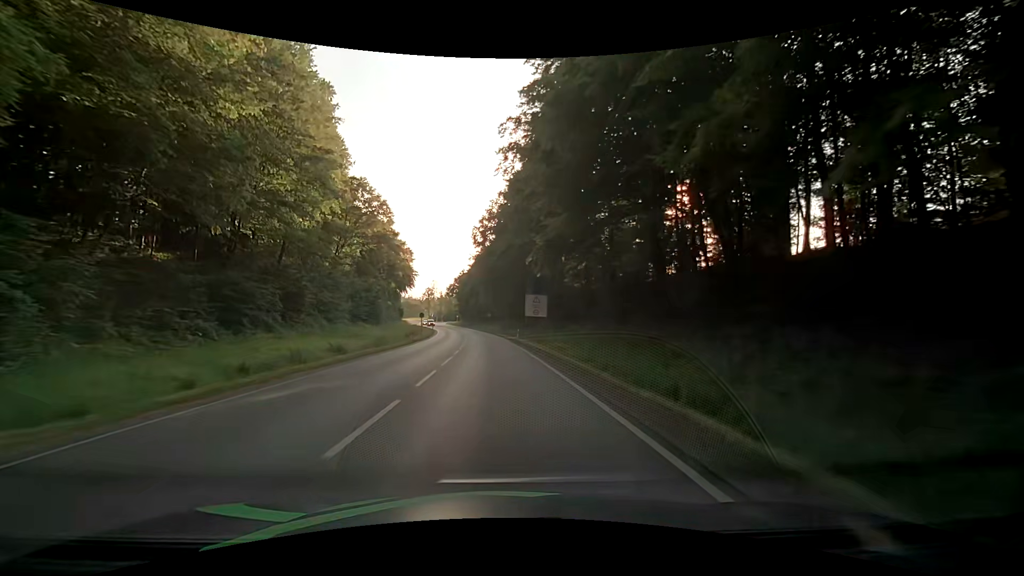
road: primary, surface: asphalt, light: Day
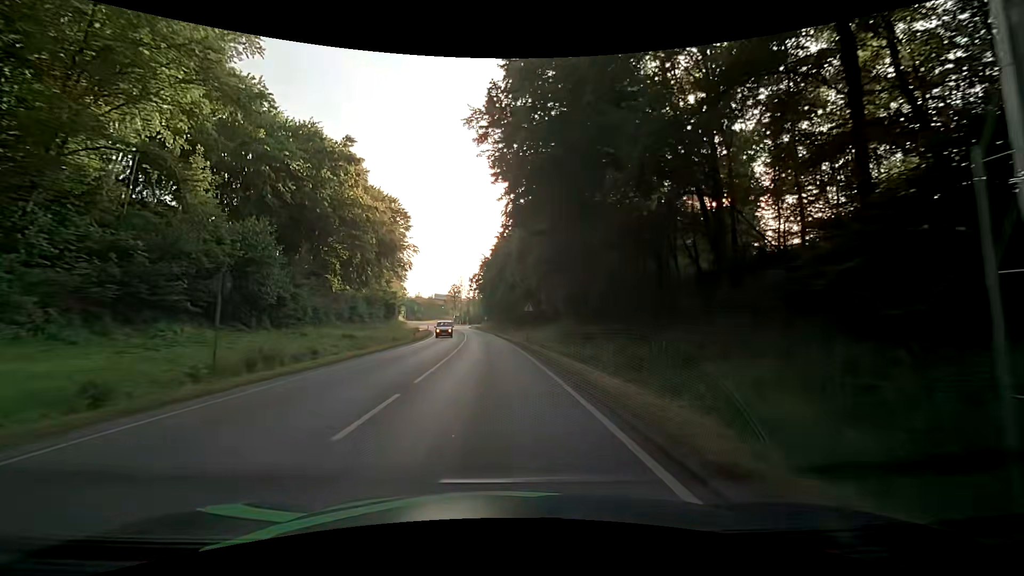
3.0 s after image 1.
(-0.9, +47.0) m; -3°
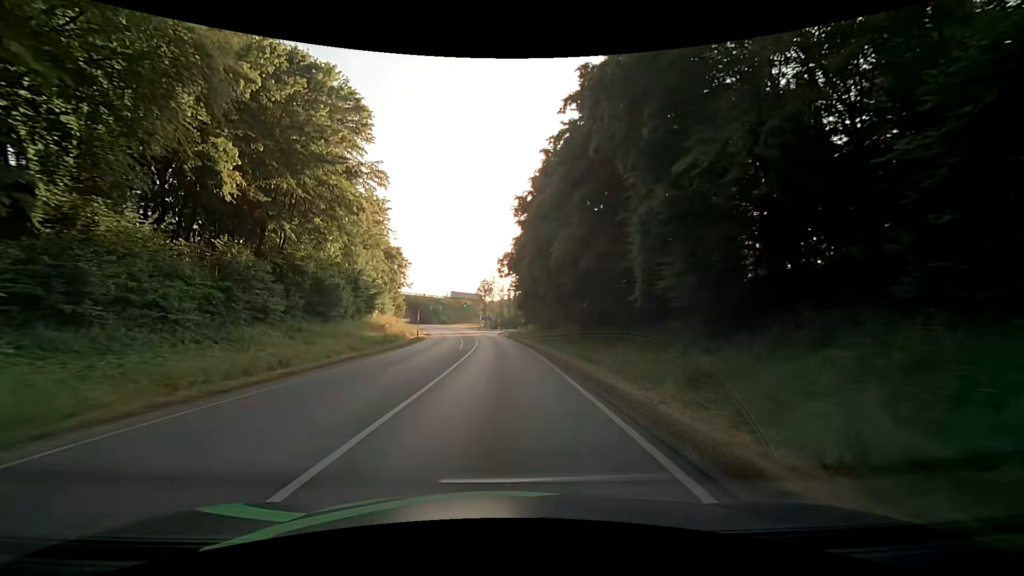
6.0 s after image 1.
(-2.0, +43.9) m; -5°
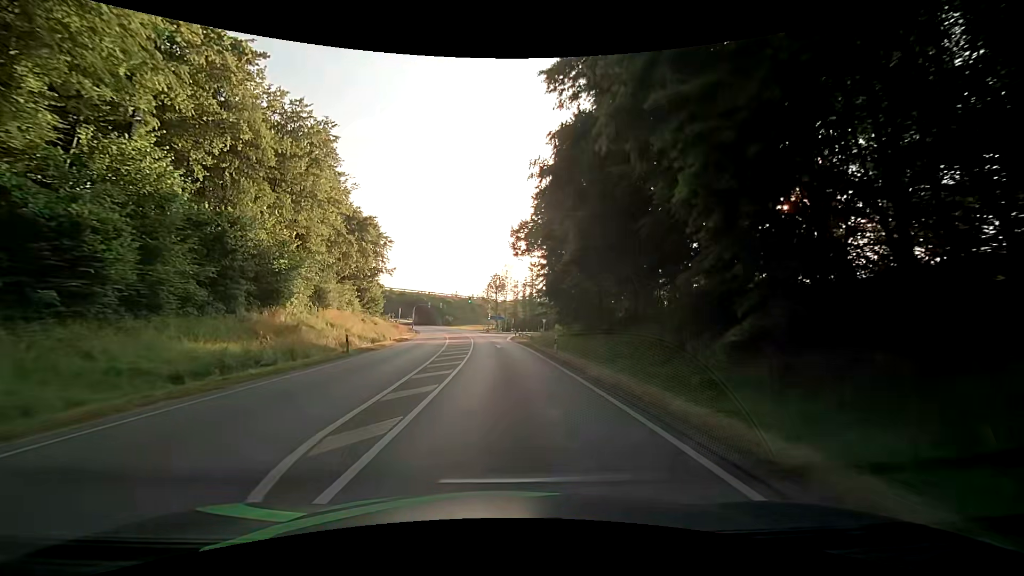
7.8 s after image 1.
(-0.6, +26.8) m; -1°
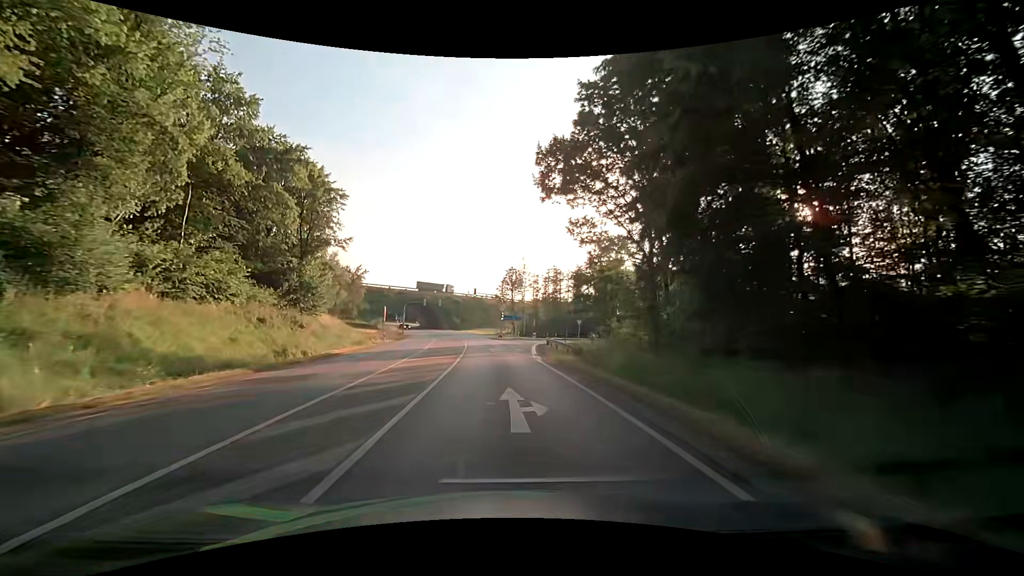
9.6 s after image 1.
(-0.5, +26.9) m; -1°
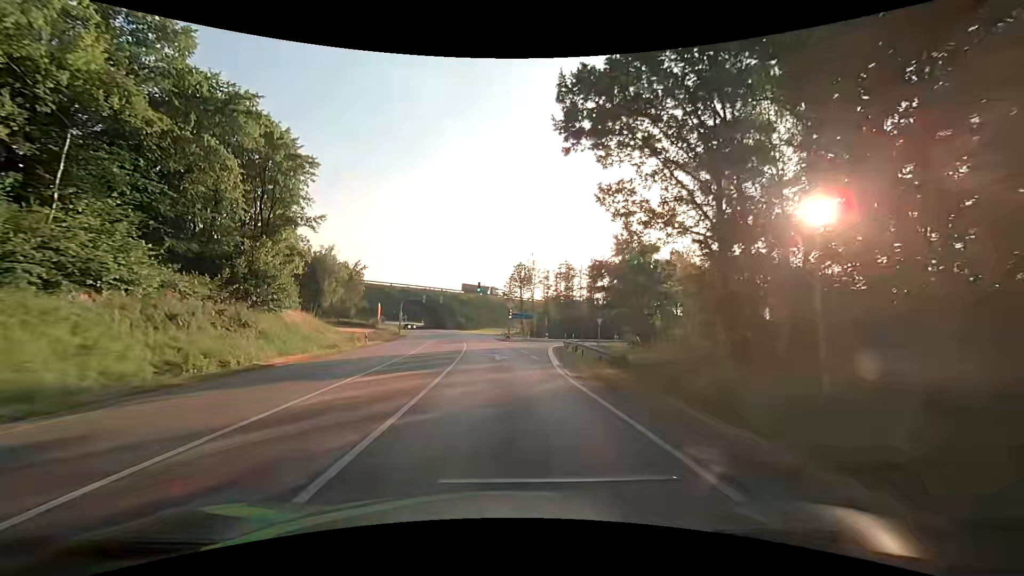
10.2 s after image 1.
(-0.2, +9.0) m; -2°
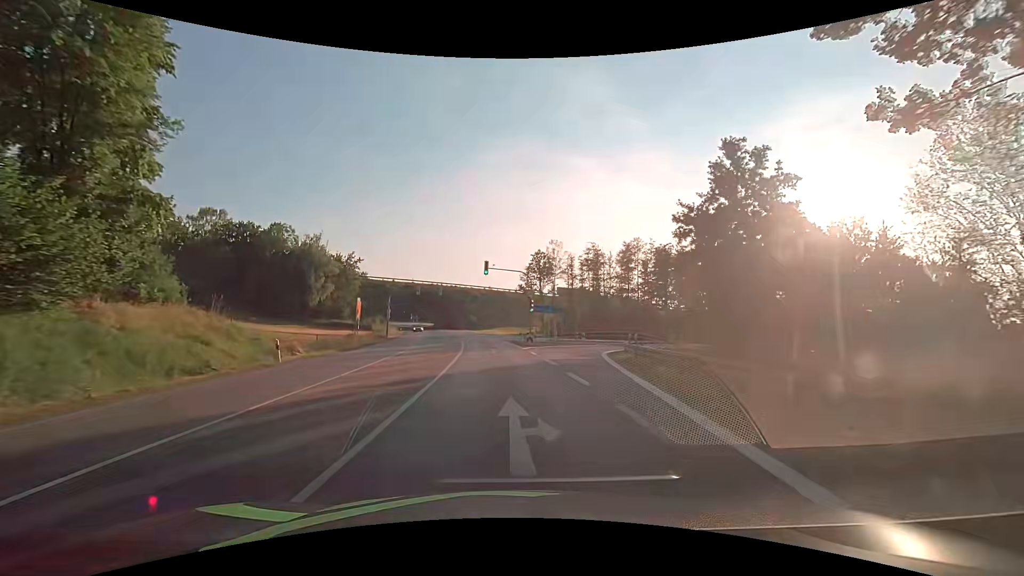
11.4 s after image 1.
(-0.1, +17.9) m; -1°
